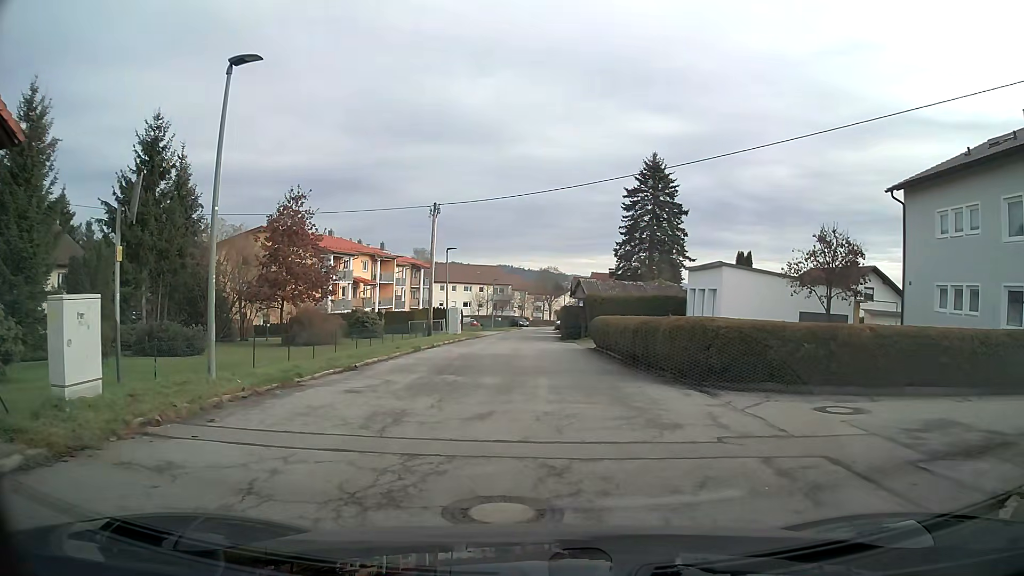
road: residential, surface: asphalt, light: Day
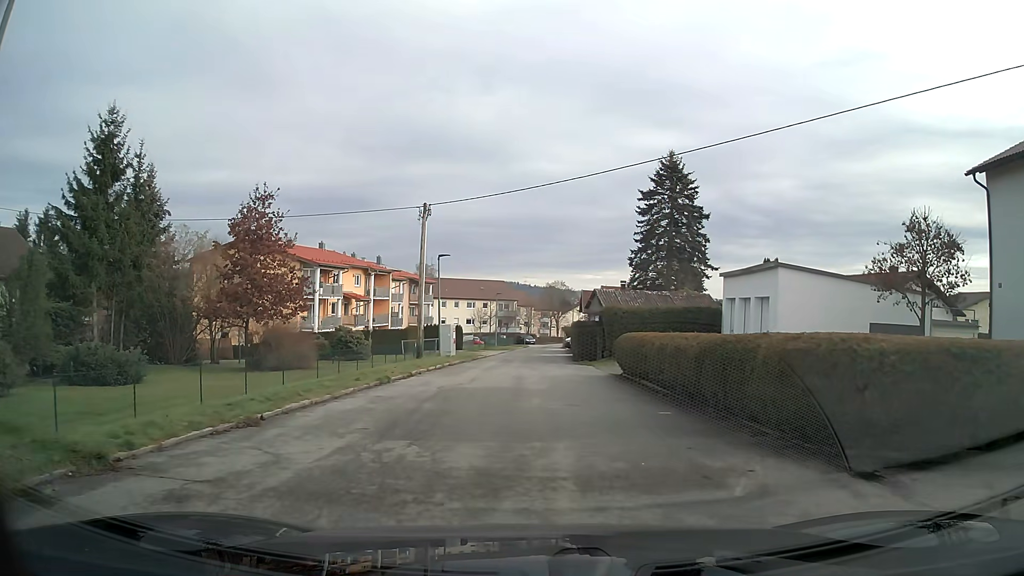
(0.0, +6.1) m; -1°
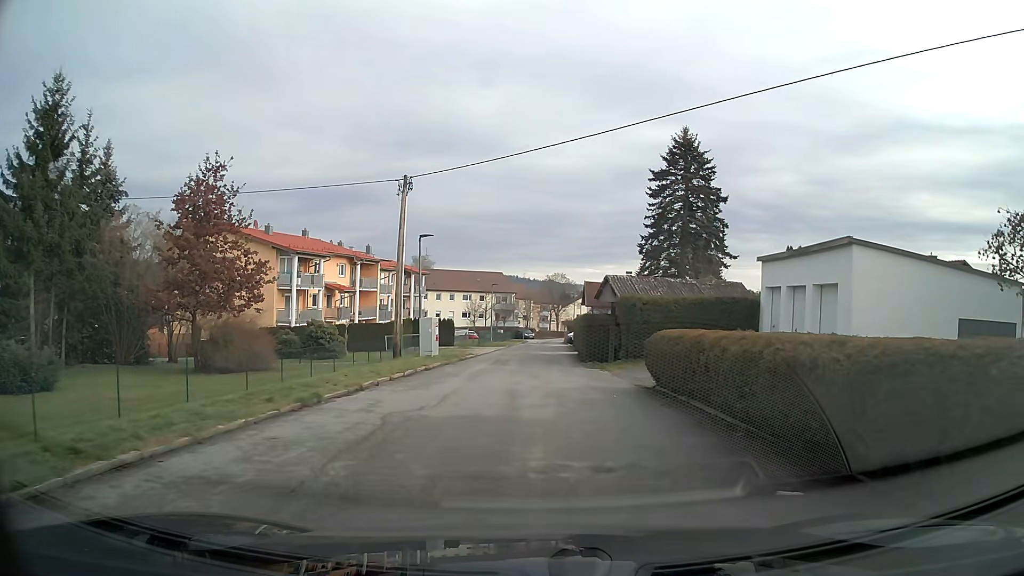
(0.0, +5.7) m; 0°
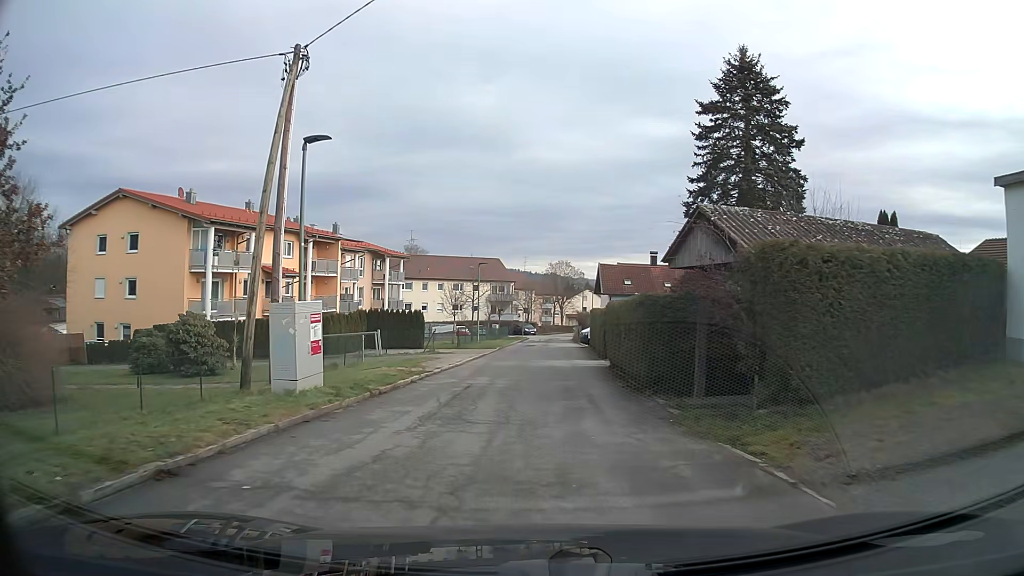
(0.0, +15.3) m; 0°
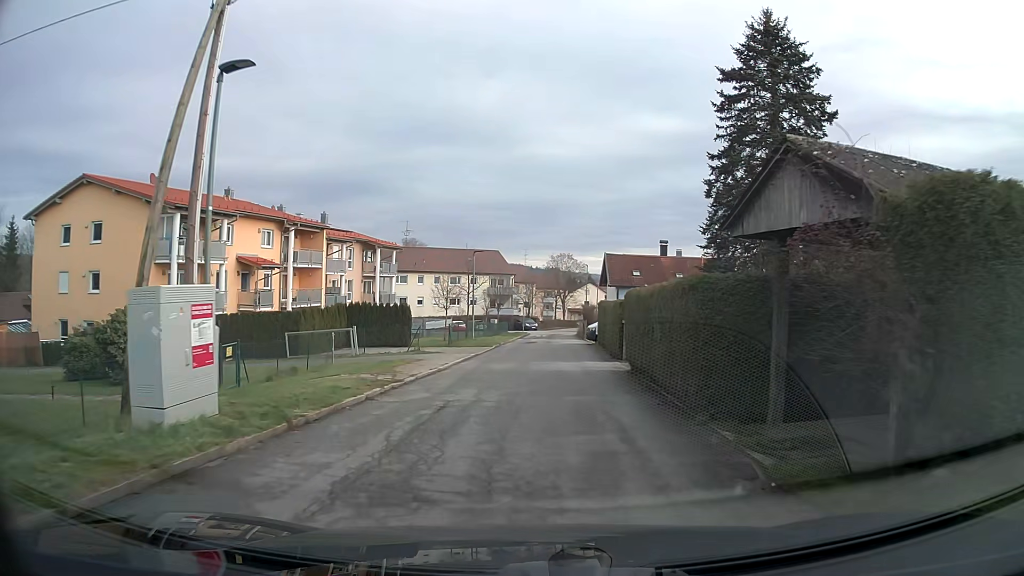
(0.0, +4.3) m; 0°
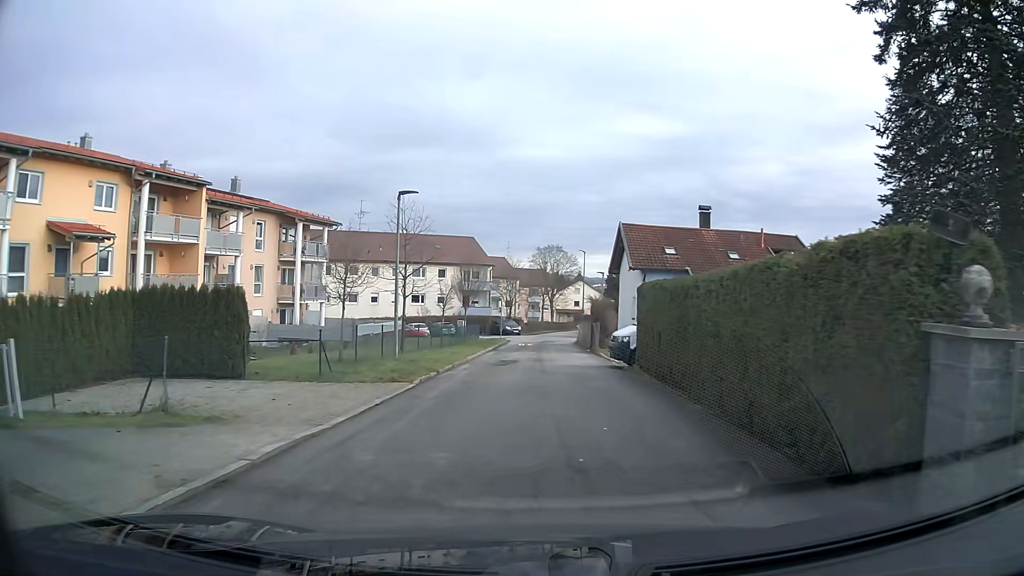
(+0.1, +18.2) m; +1°
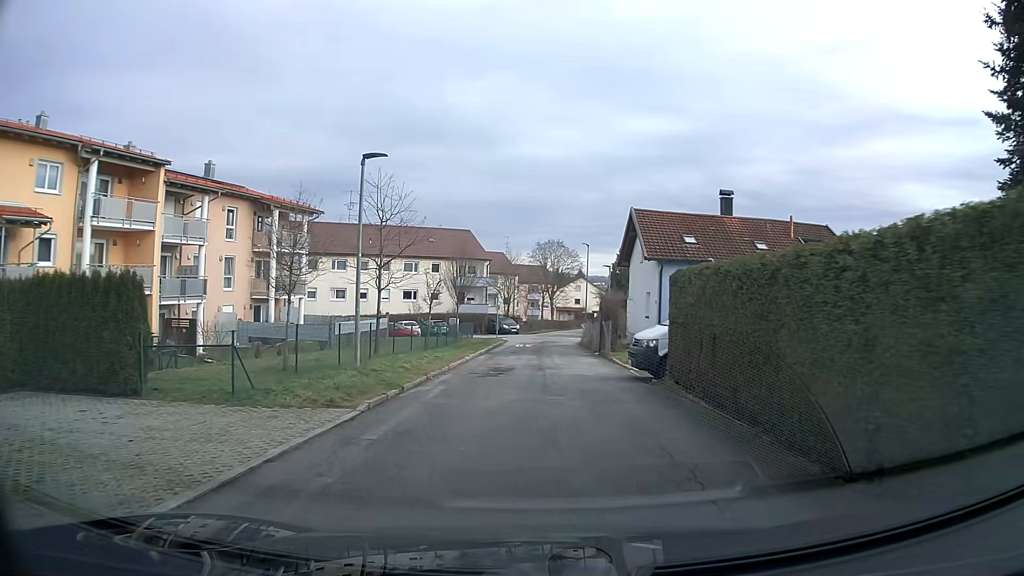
(0.0, +4.5) m; 0°
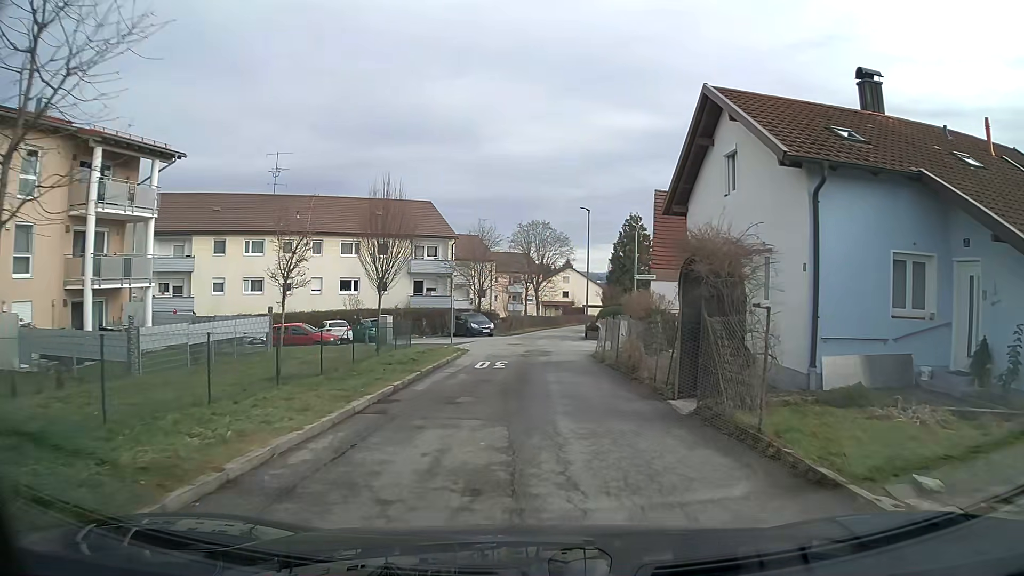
(+0.2, +17.5) m; +1°
